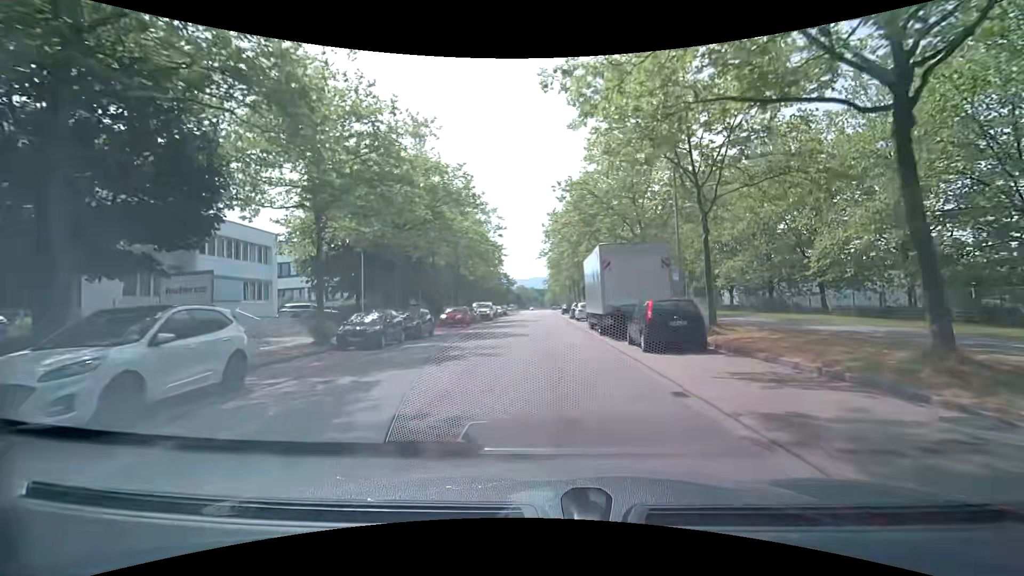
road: tertiary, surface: asphalt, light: Day
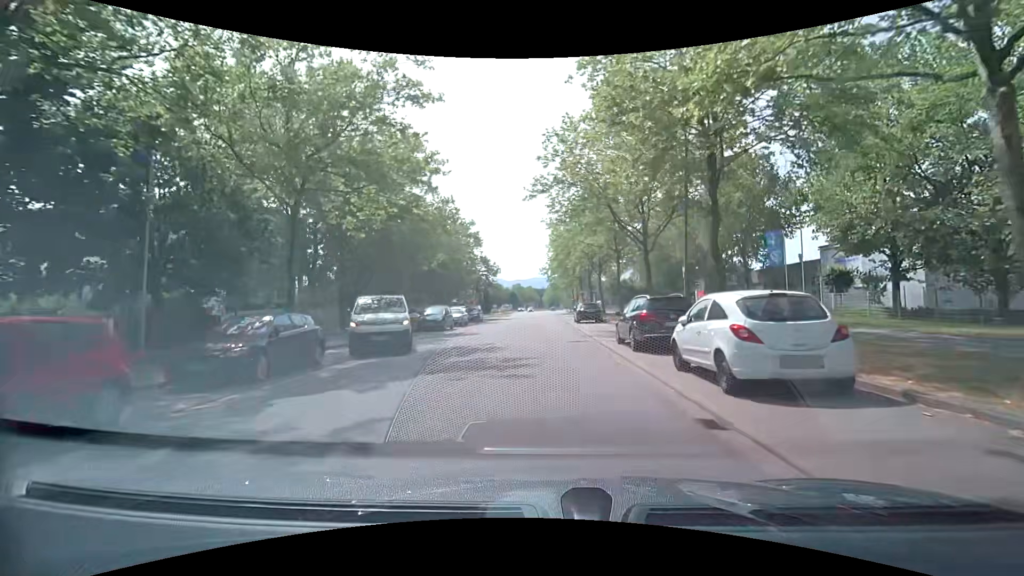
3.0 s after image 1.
(-0.3, +31.8) m; -1°
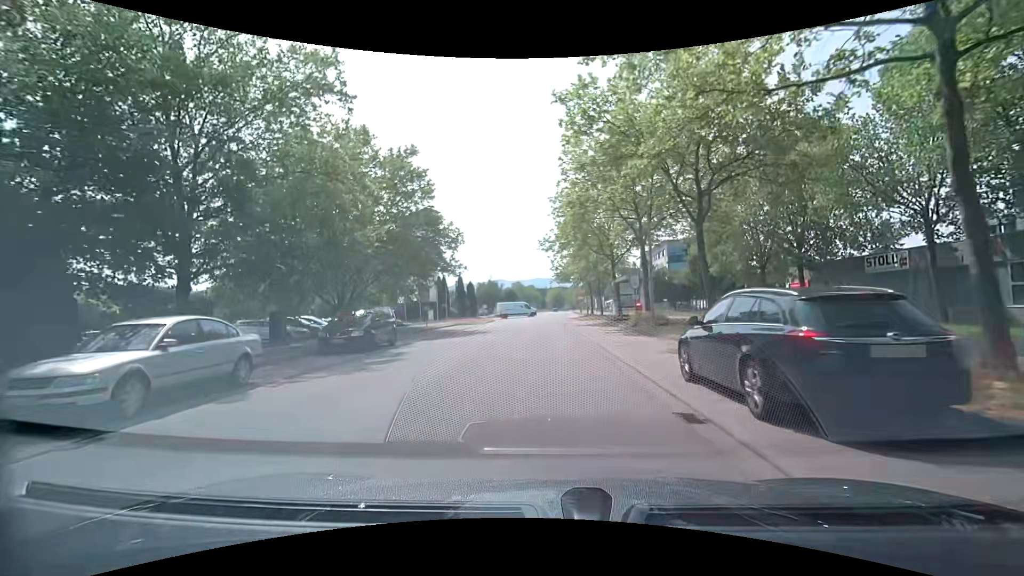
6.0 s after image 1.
(0.0, +29.7) m; 0°
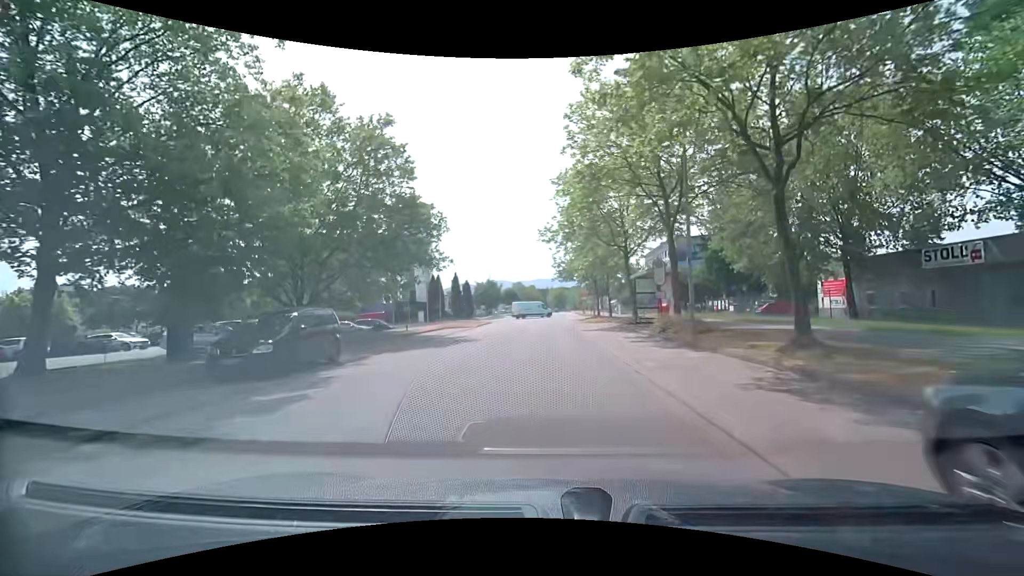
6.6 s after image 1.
(0.0, +5.7) m; 0°
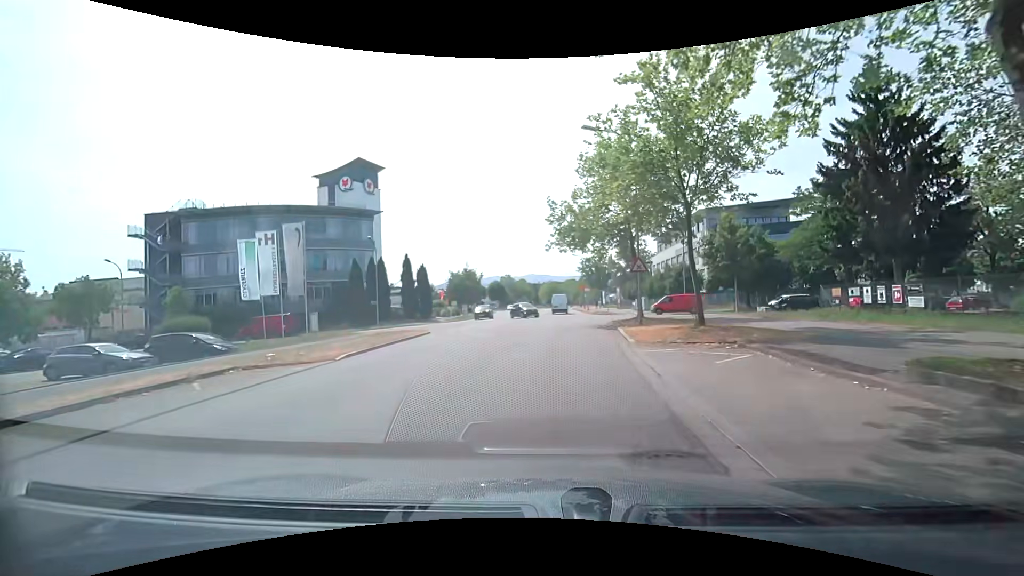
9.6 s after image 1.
(0.0, +26.4) m; 0°
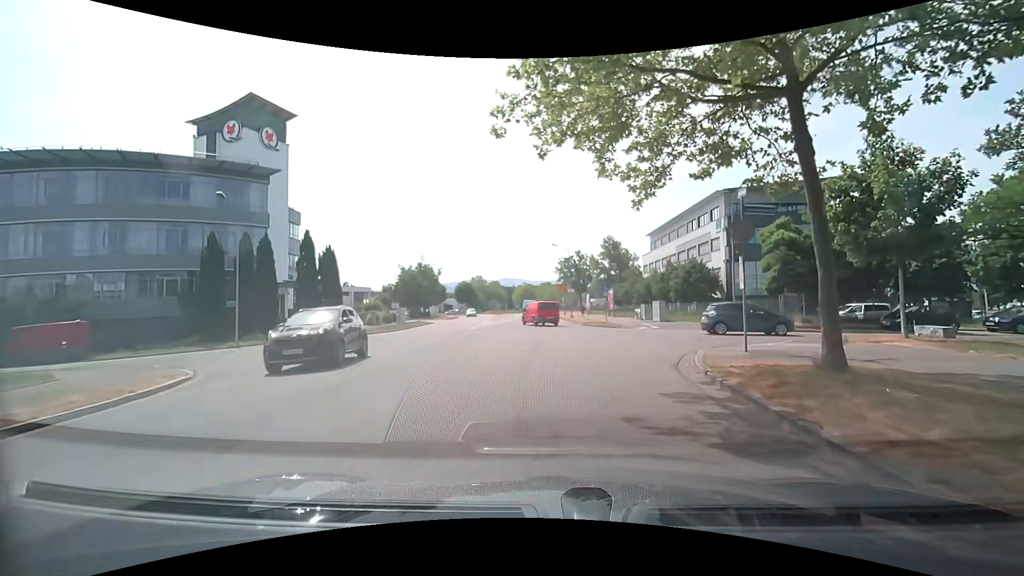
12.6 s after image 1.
(+0.6, +19.6) m; +3°
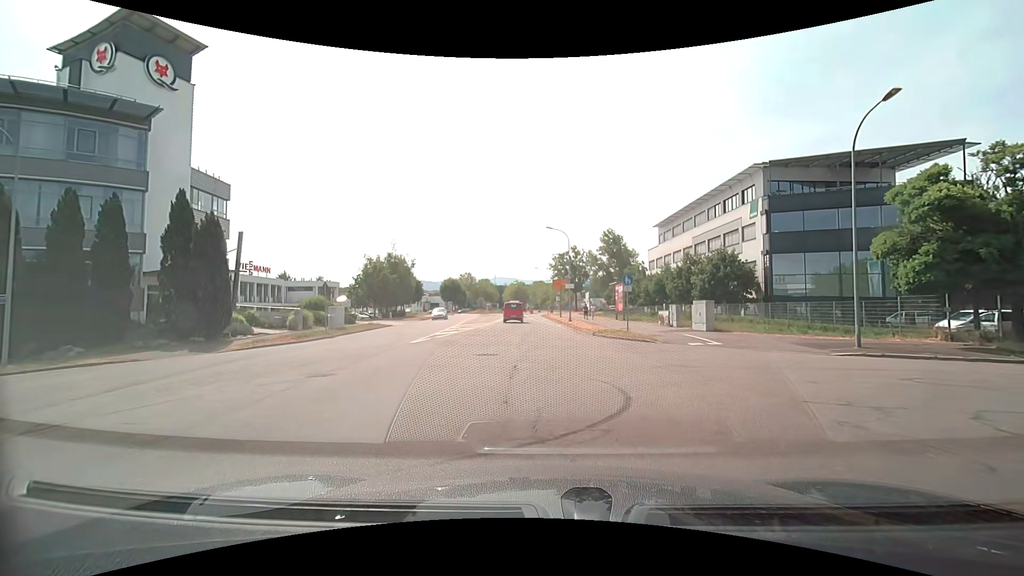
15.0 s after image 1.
(+0.1, +13.5) m; +1°
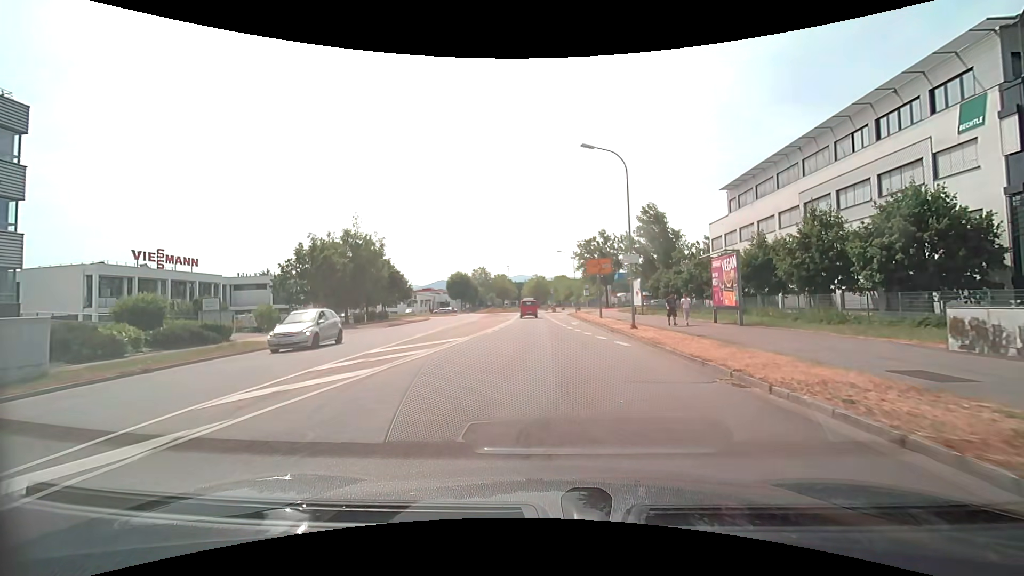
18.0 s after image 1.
(-0.7, +23.7) m; -3°
(0, +10) (0, +20) (+1, +30) (+1, +40) (+1, +50) (+1, +60) (+2, +70) (+3, +80) (+6, +89) (+13, +97) m
